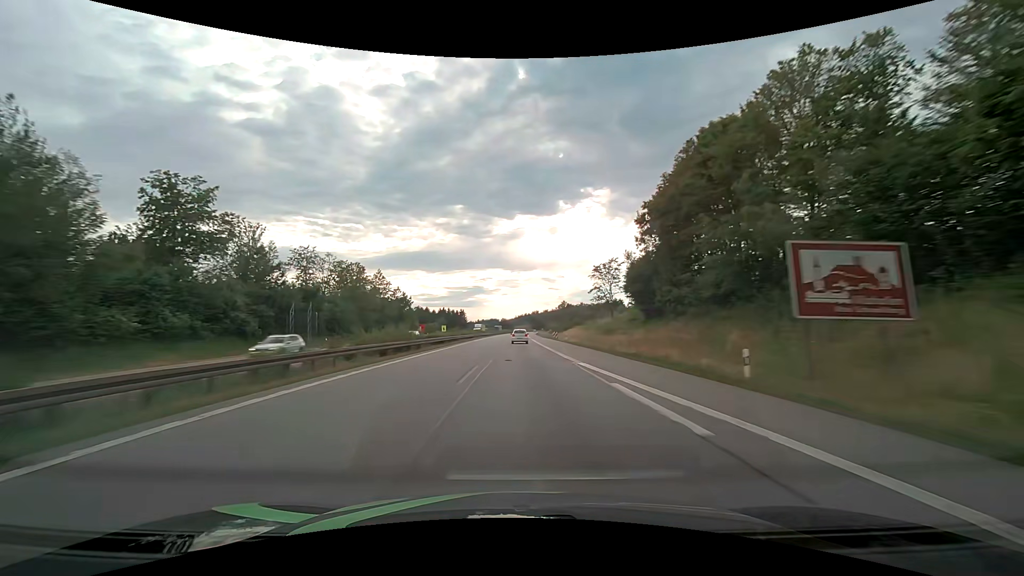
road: motorway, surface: asphalt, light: Day
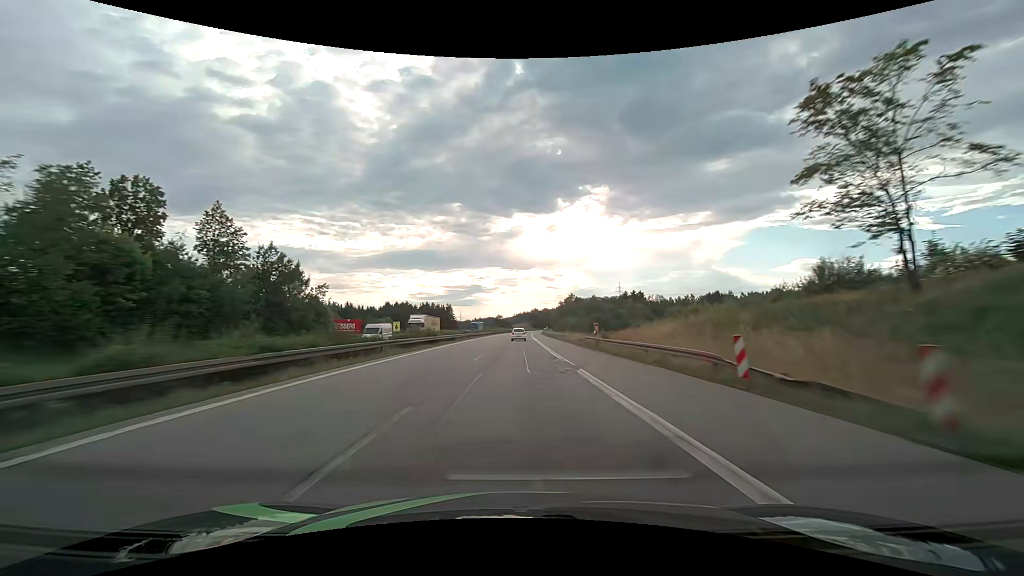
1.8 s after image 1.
(0.0, +64.2) m; 0°
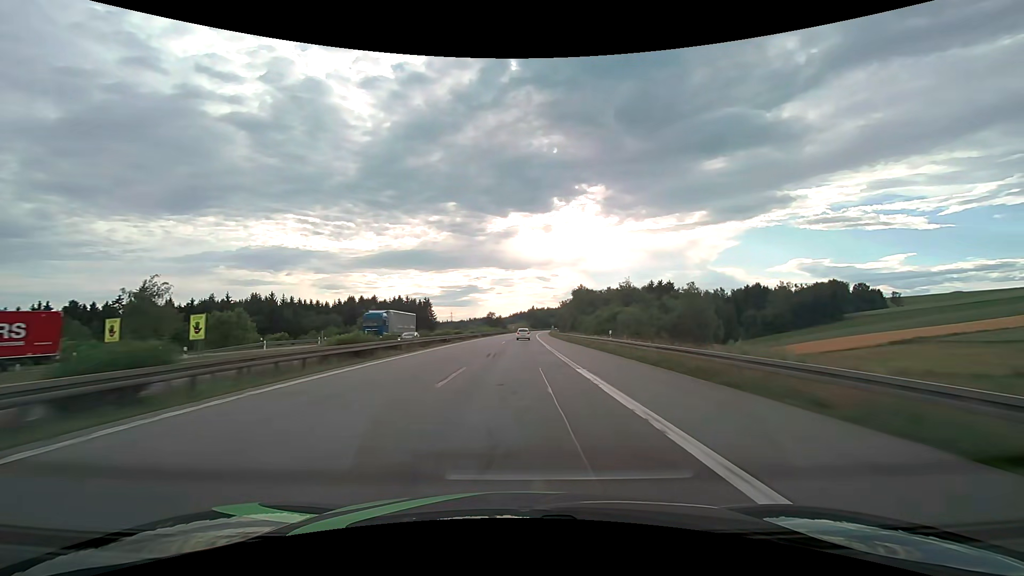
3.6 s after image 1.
(+0.2, +64.3) m; 0°
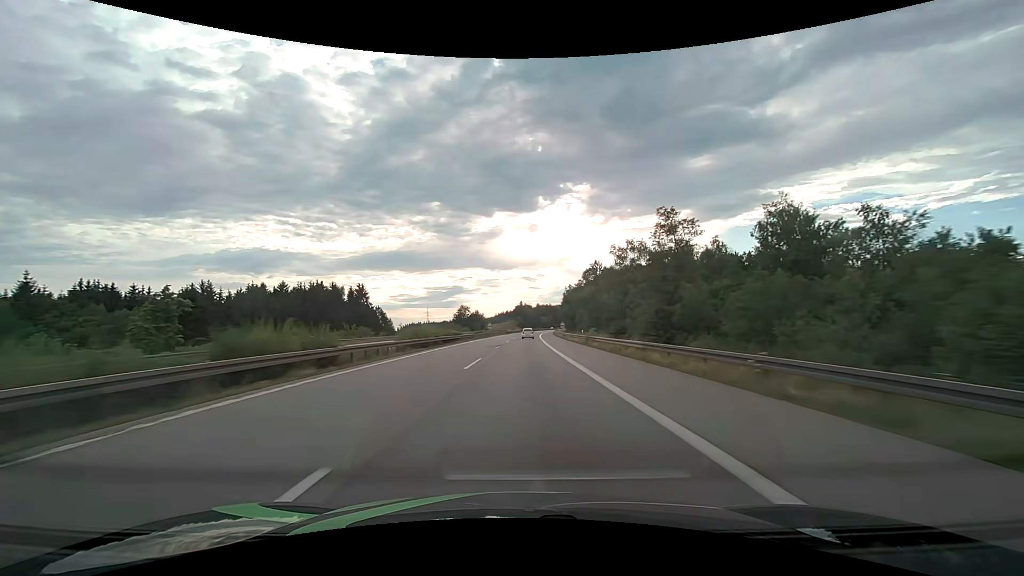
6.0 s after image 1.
(+1.1, +85.3) m; +2°
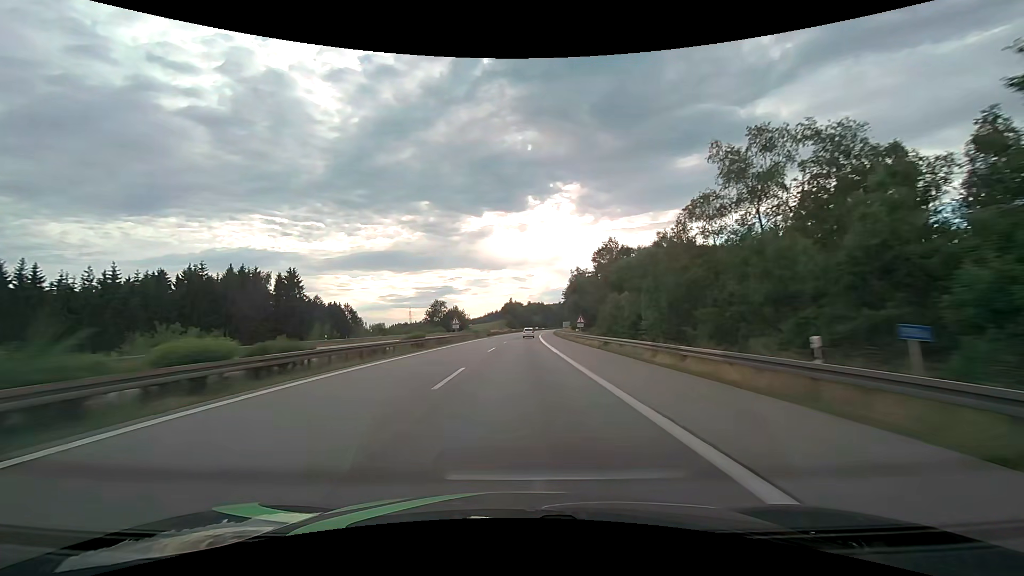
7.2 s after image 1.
(+0.4, +42.3) m; +1°
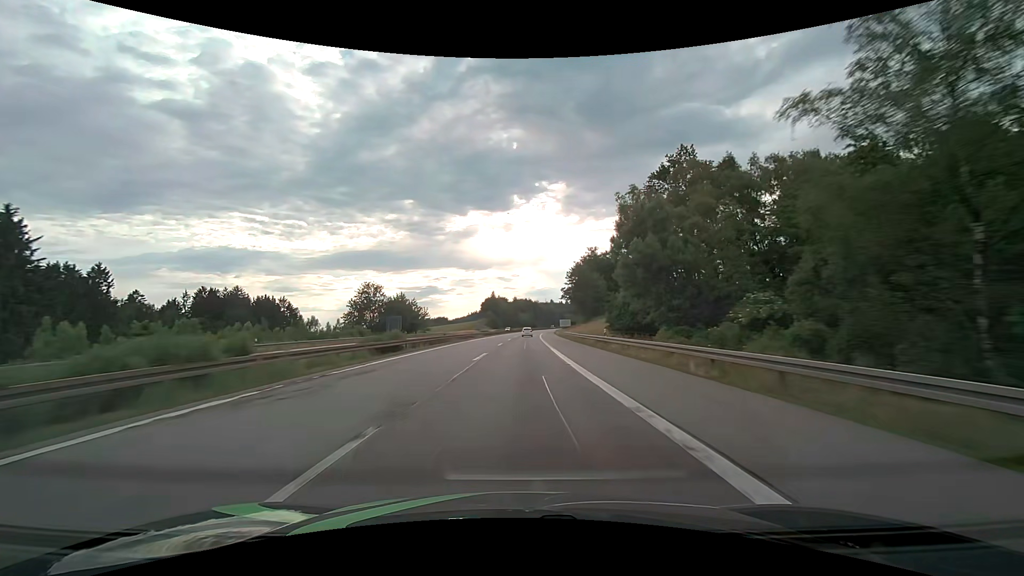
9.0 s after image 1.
(+0.9, +63.0) m; +2°
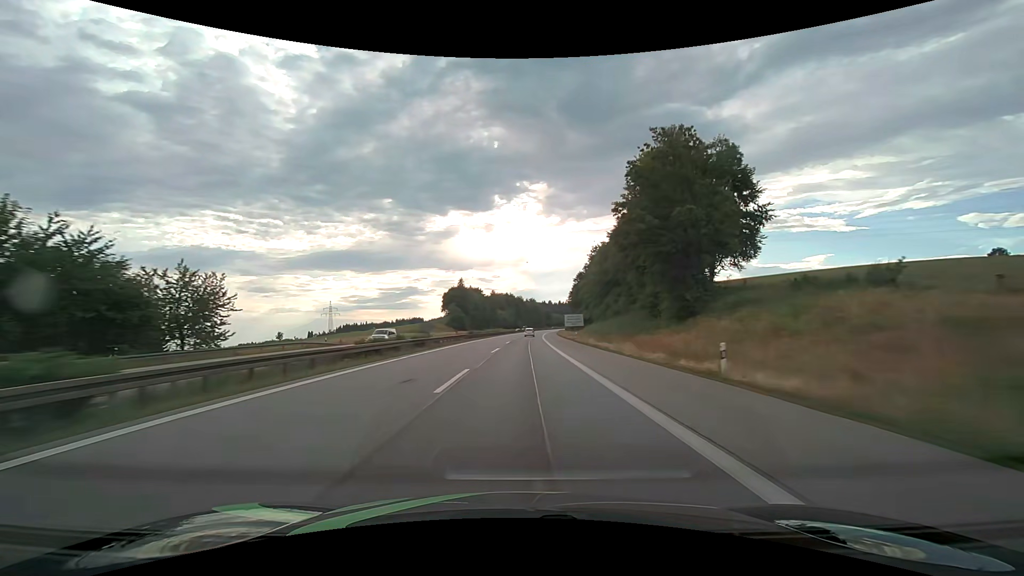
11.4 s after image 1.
(+1.5, +83.0) m; +2°
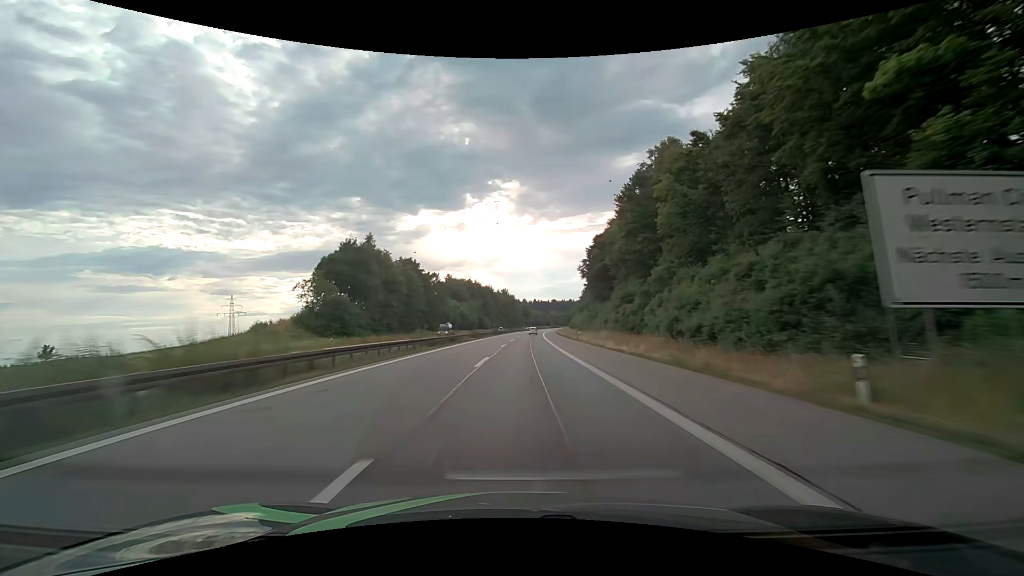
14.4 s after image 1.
(+3.0, +102.3) m; +3°
(0, +10) (0, +20) (0, +30) (0, +40) (+1, +50) (+1, +60) (+1, +70) (+2, +80) (+2, +90) (+3, +100) m
